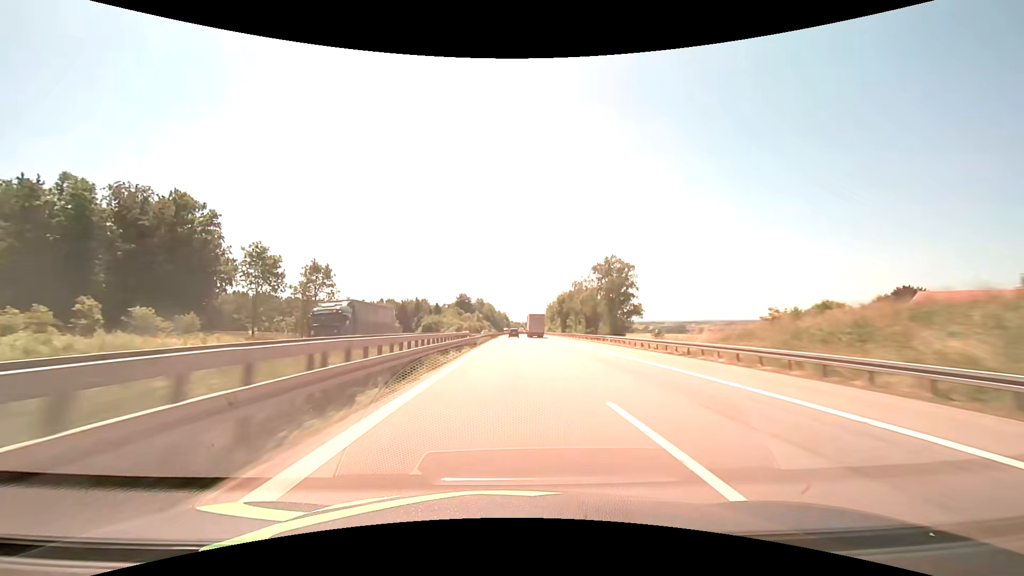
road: motorway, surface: asphalt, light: Day
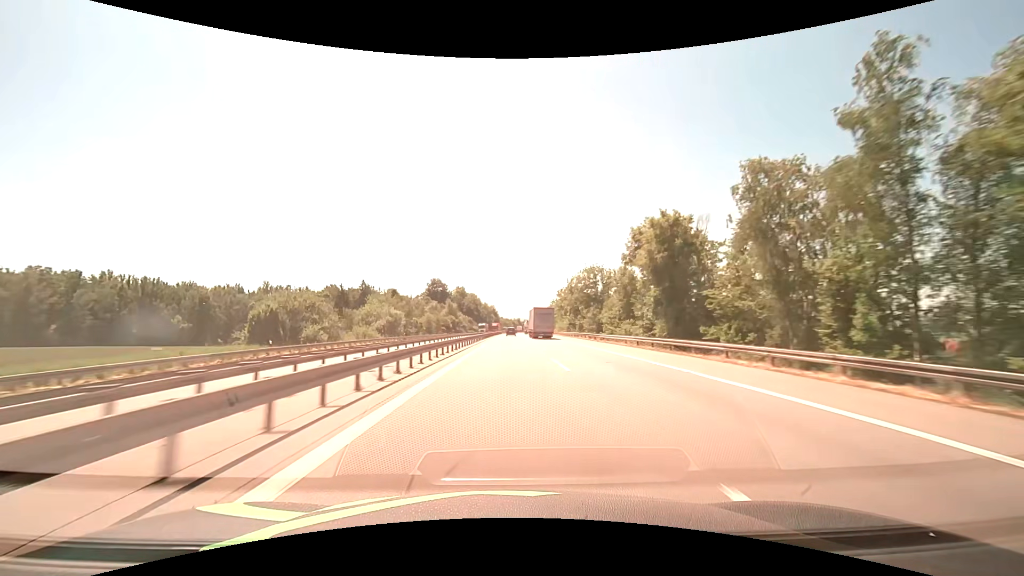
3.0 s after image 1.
(+0.7, +95.3) m; +1°
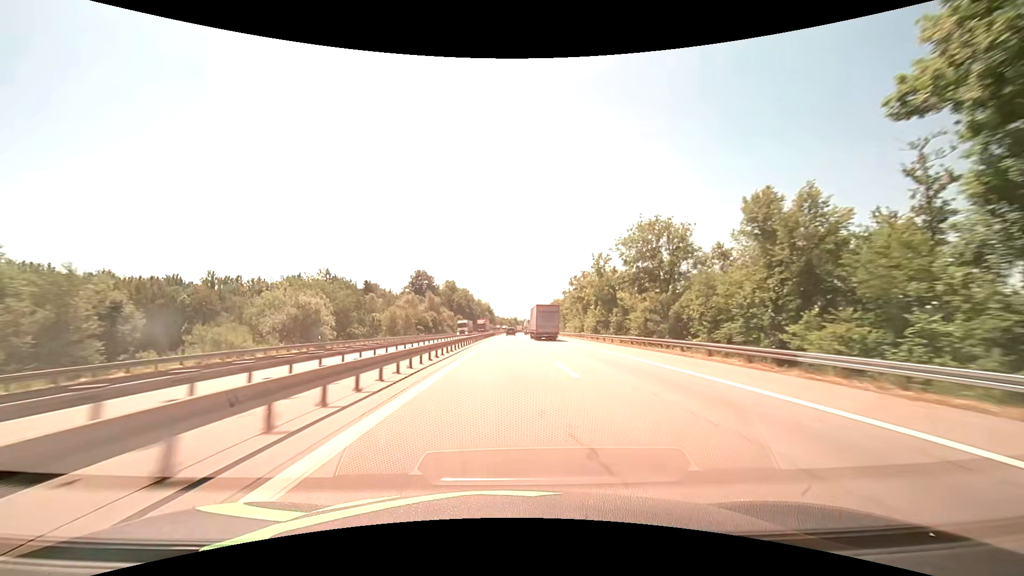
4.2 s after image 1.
(+0.1, +38.1) m; 0°
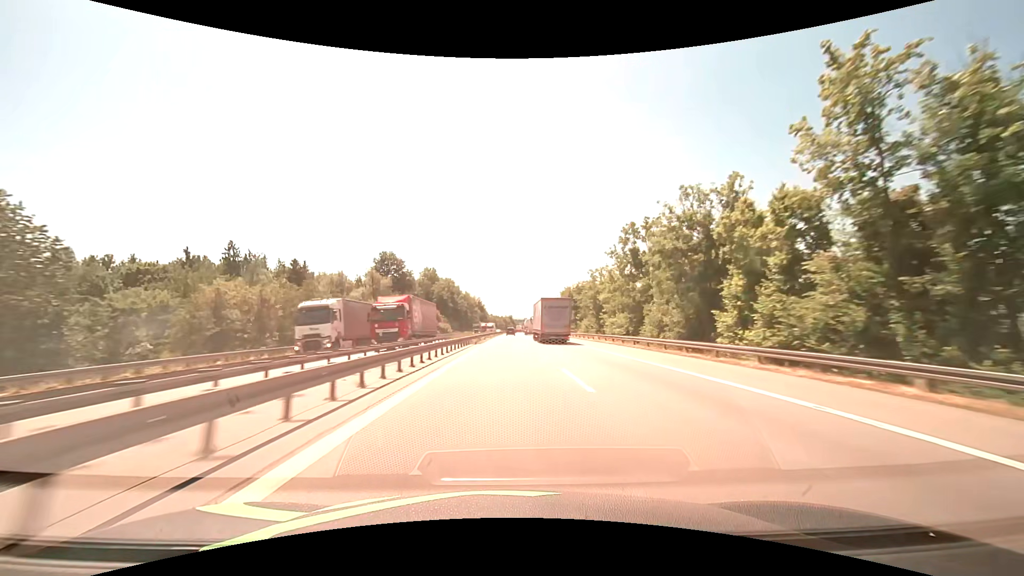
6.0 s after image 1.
(+0.4, +57.2) m; +1°
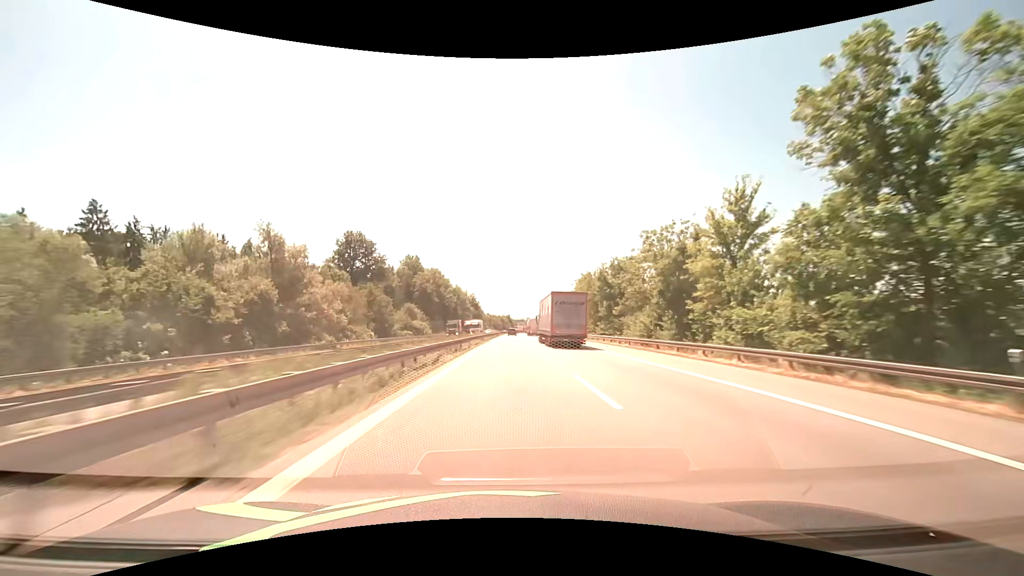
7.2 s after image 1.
(0.0, +38.1) m; 0°
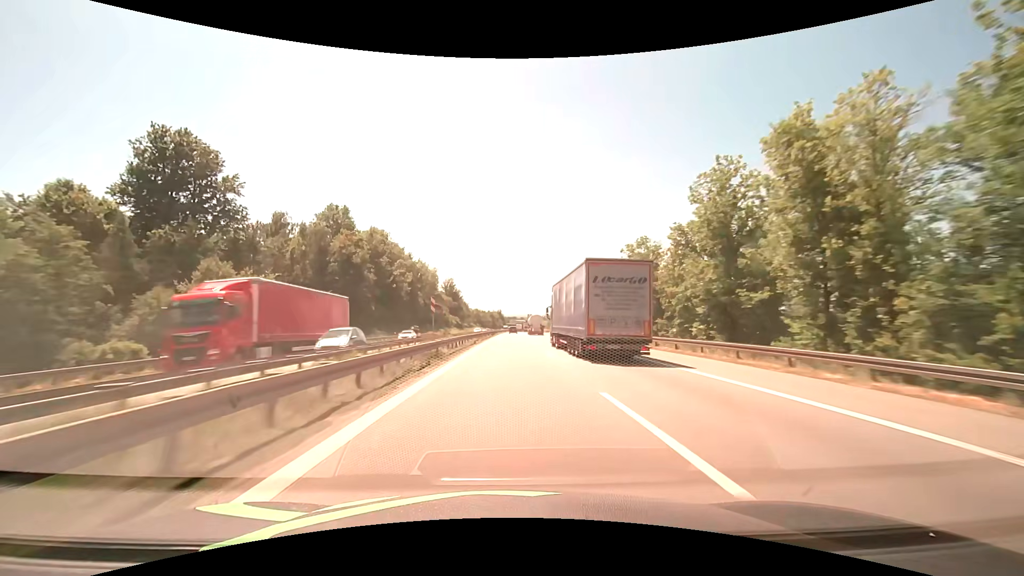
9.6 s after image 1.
(+0.7, +76.3) m; +1°
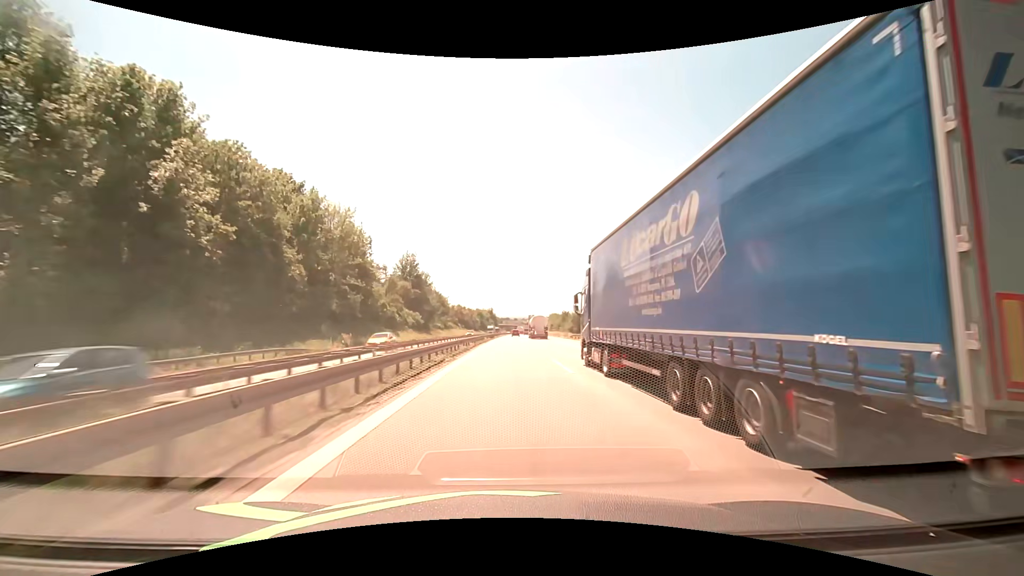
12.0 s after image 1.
(+0.7, +76.2) m; +1°
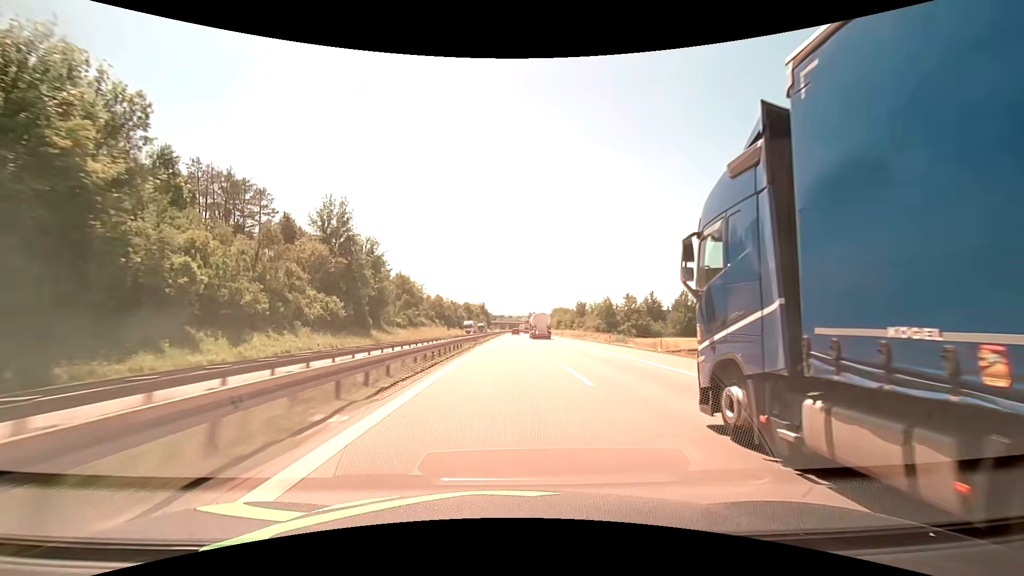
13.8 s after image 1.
(+0.2, +57.2) m; 0°
(0, +10) (0, +20) (0, +30) (0, +40) (0, +50) (0, +60) (+1, +70) (+1, +80) (+1, +90) (+1, +100) m
